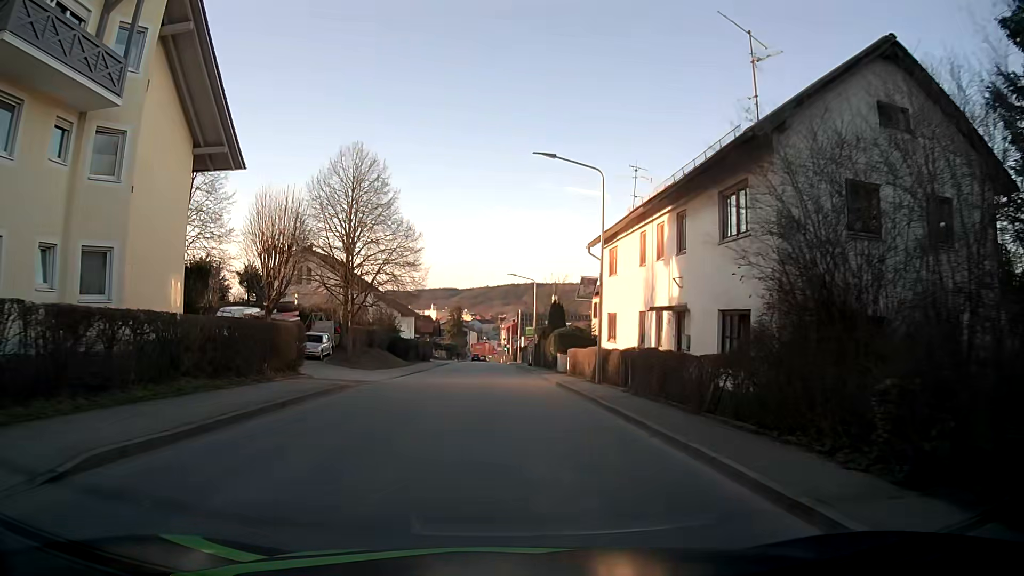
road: tertiary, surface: asphalt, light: Day
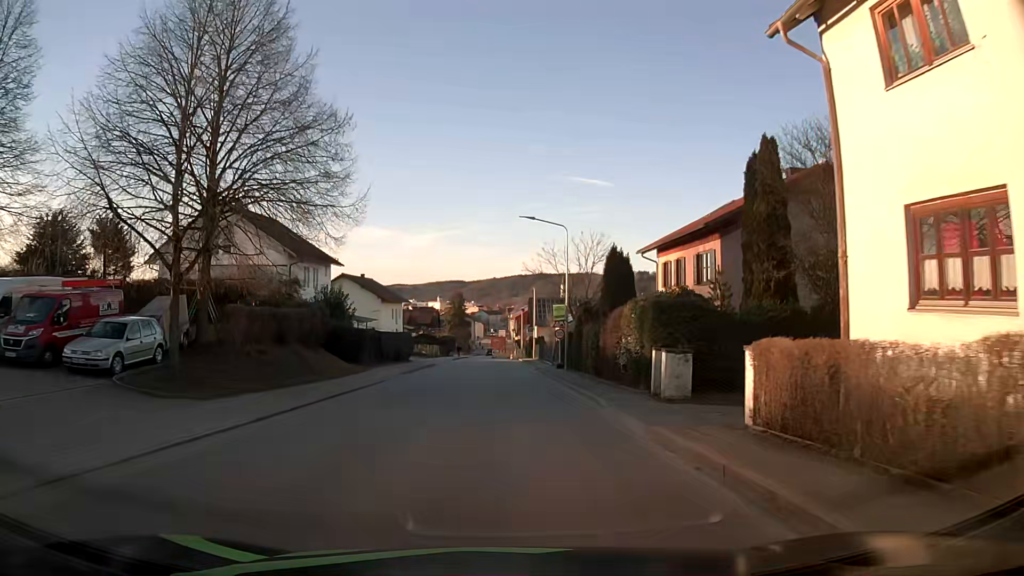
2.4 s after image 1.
(-0.3, +22.8) m; -1°
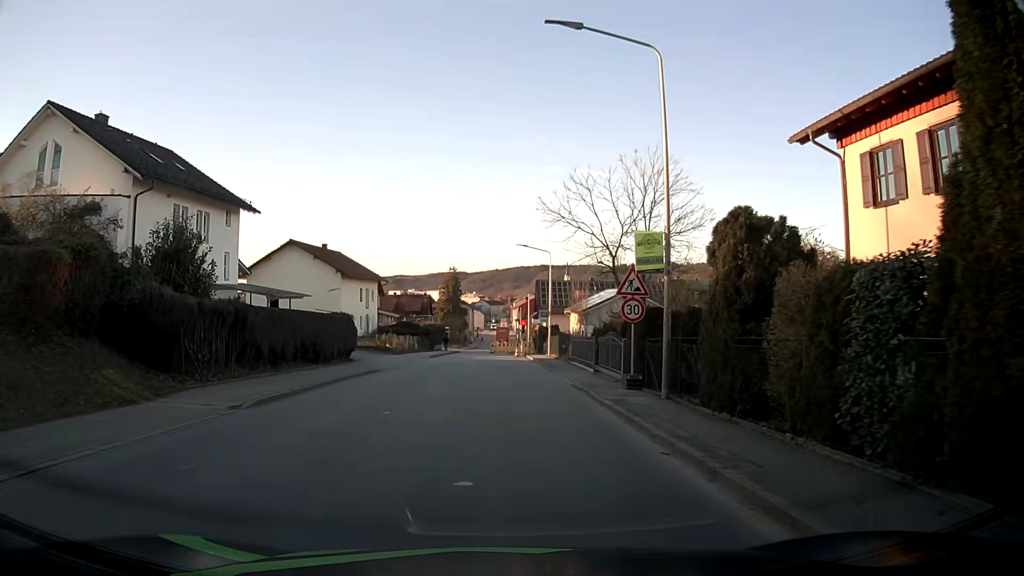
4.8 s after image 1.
(+0.1, +20.8) m; -1°
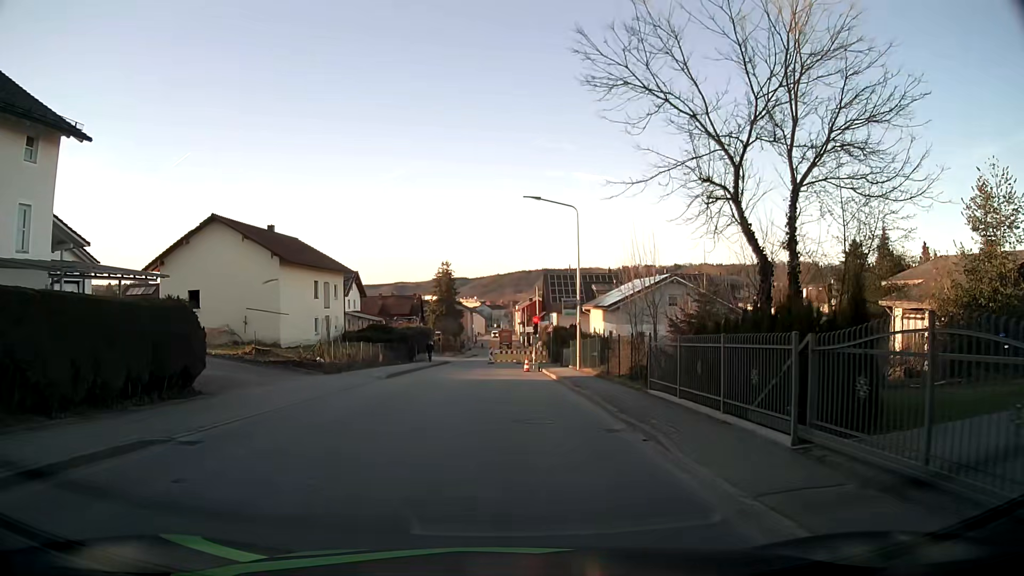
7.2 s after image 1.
(+0.1, +17.1) m; 0°
(0, +10) (0, +20) (-1, +30) (-3, +40) (-3, +50) (-4, +60) (-4, +70) (-3, +80) (-2, +90) (-1, +100) m
